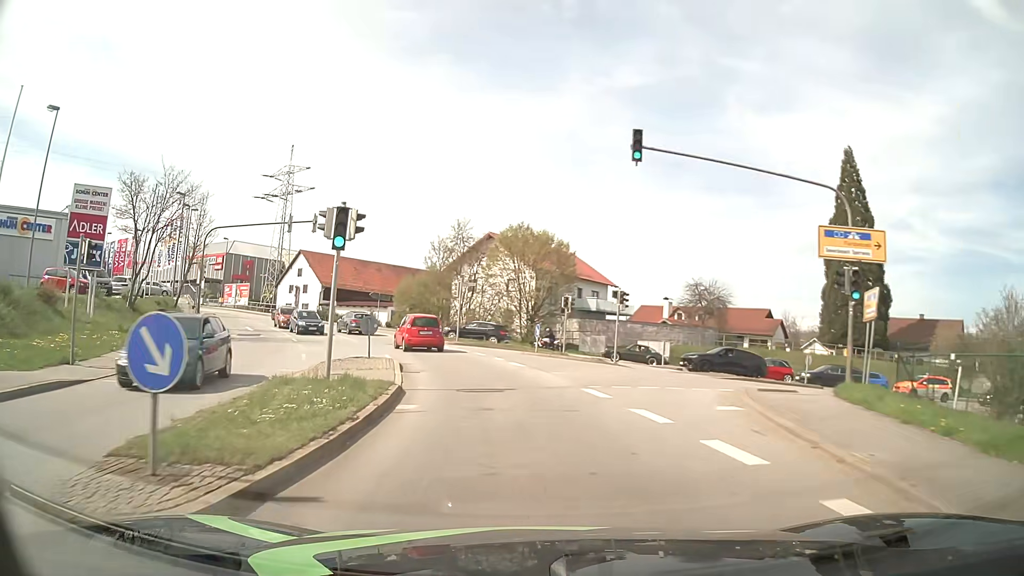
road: tertiary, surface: asphalt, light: Day
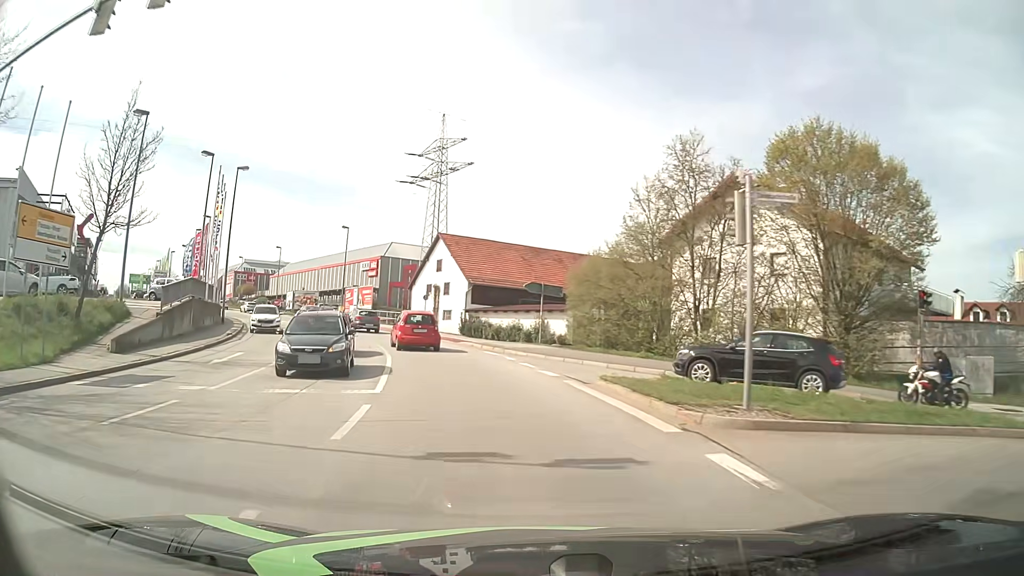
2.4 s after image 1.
(-3.7, +26.9) m; -17°
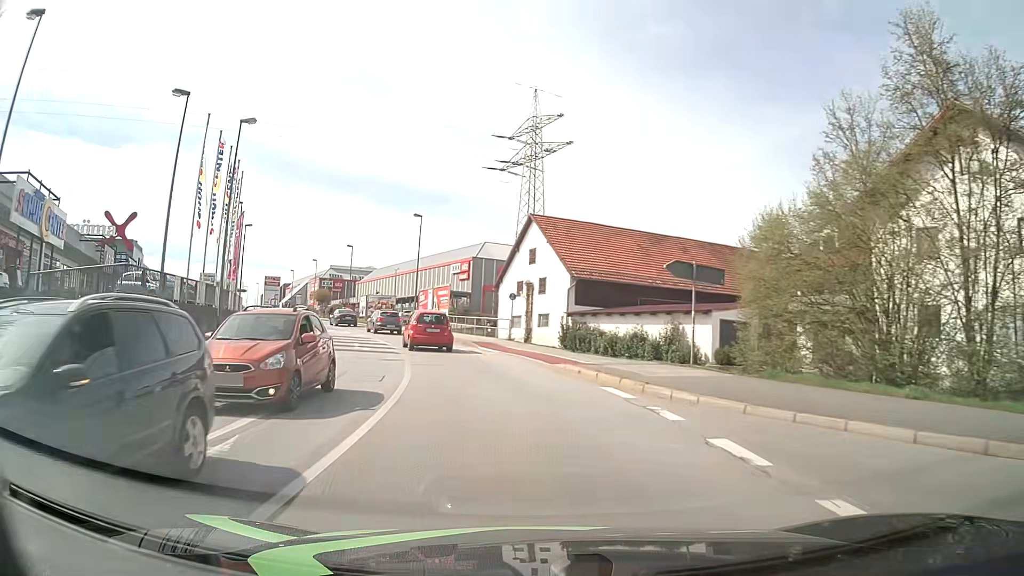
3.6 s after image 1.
(-1.0, +13.3) m; -9°
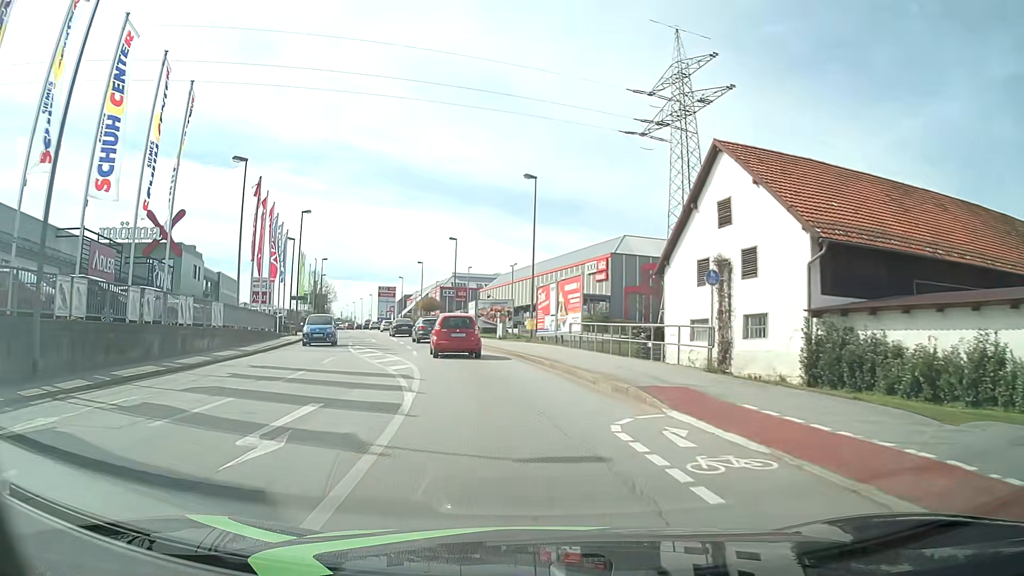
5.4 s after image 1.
(-1.9, +19.4) m; -11°
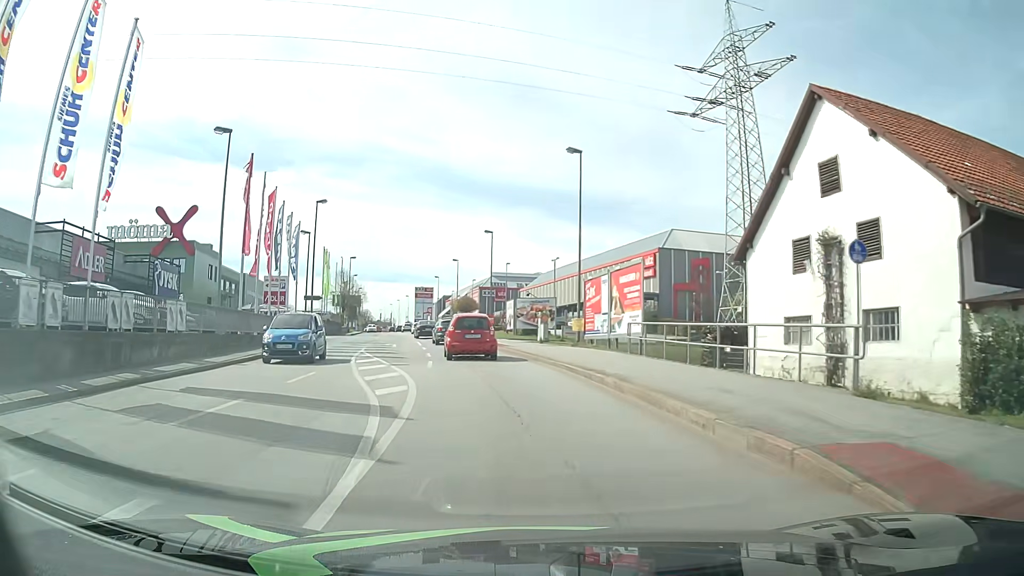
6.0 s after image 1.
(-0.2, +6.2) m; -4°
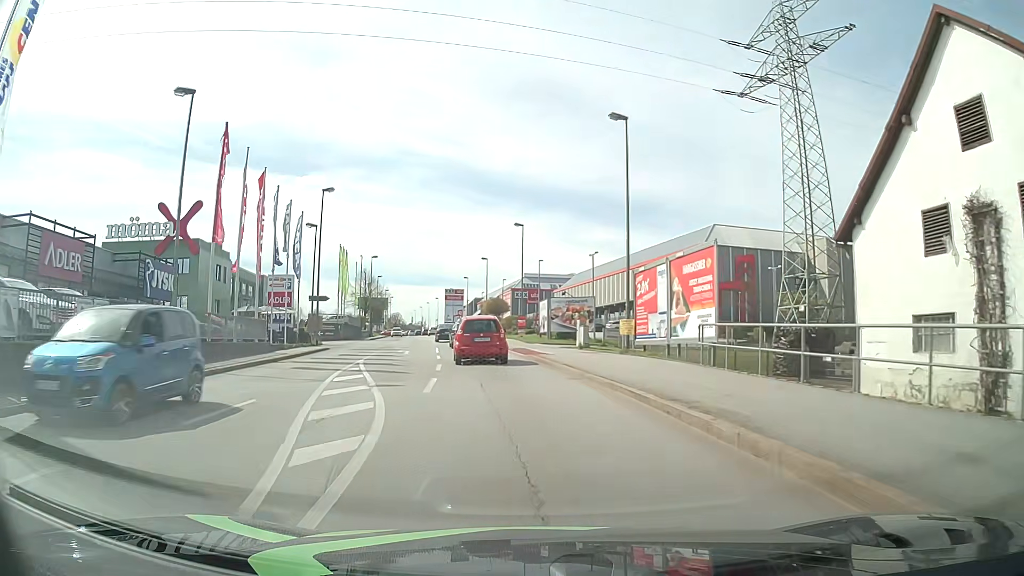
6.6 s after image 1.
(-0.2, +6.0) m; -3°
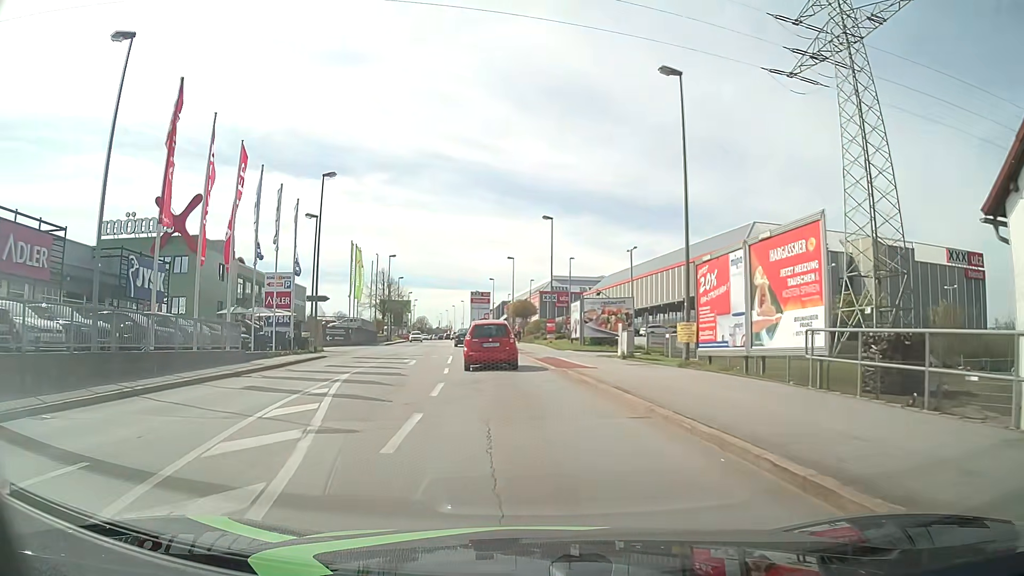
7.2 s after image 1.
(-0.1, +5.8) m; -2°
